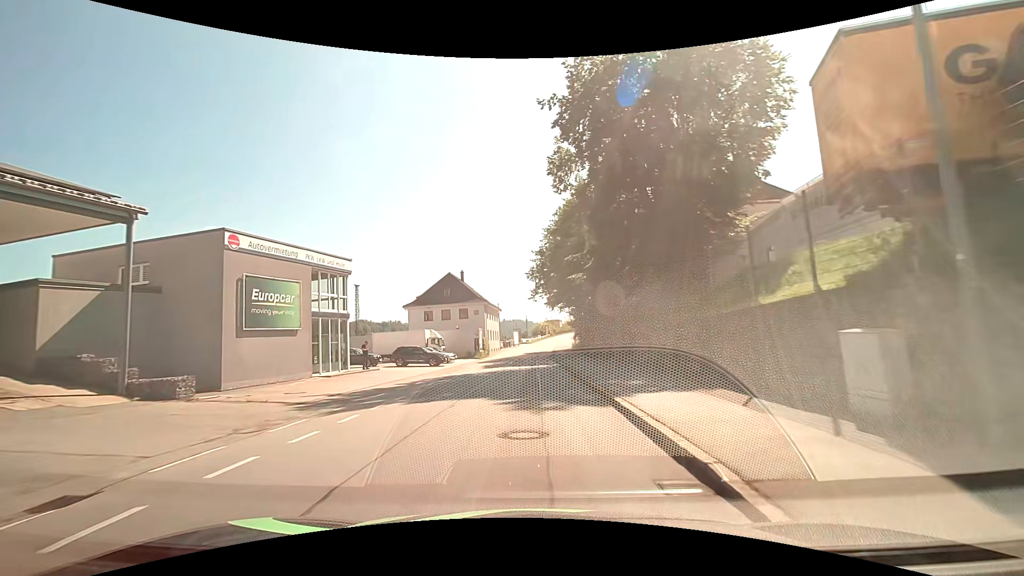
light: Day
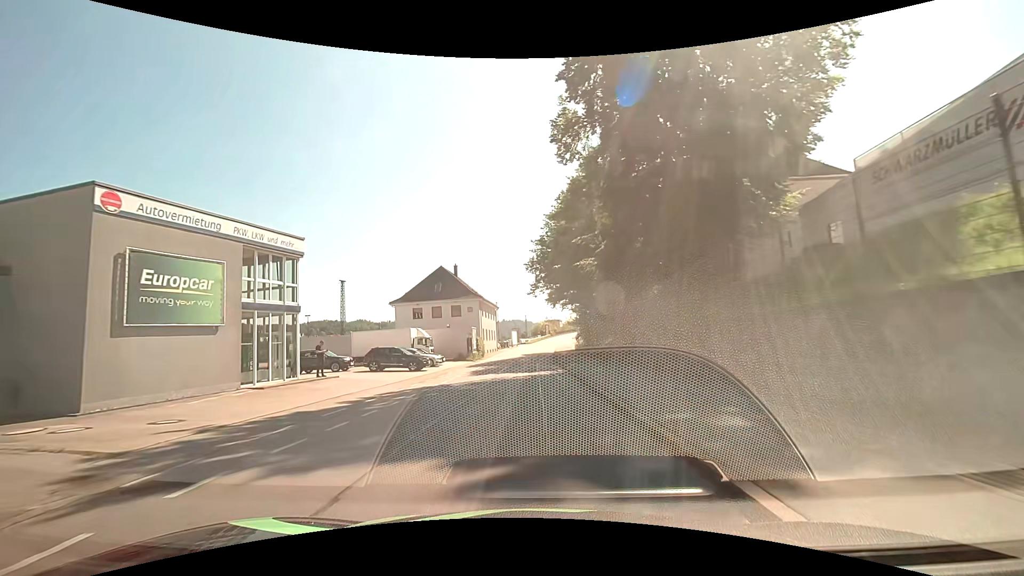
(0.0, +6.5) m; -1°
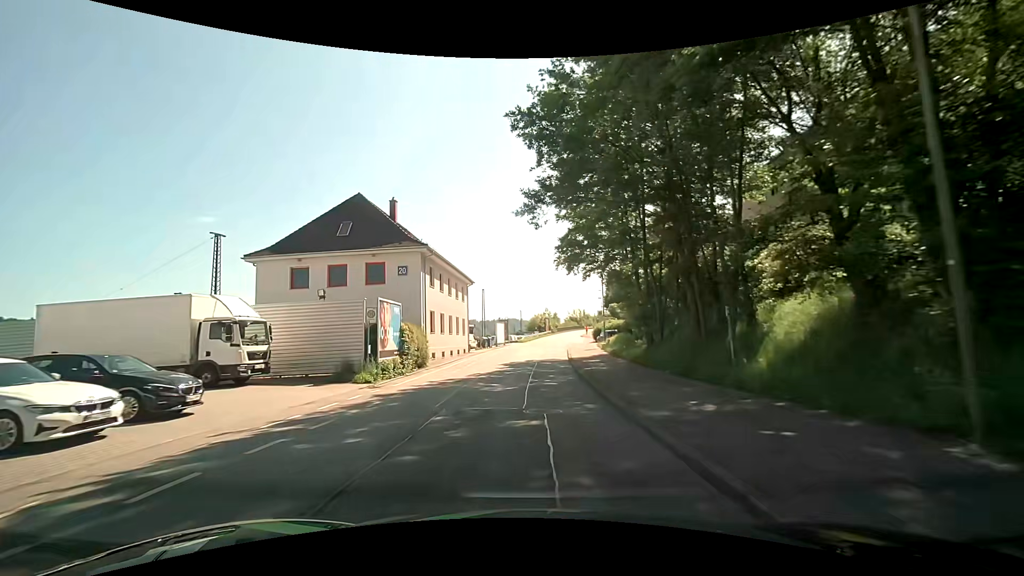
(+0.2, +32.2) m; +1°
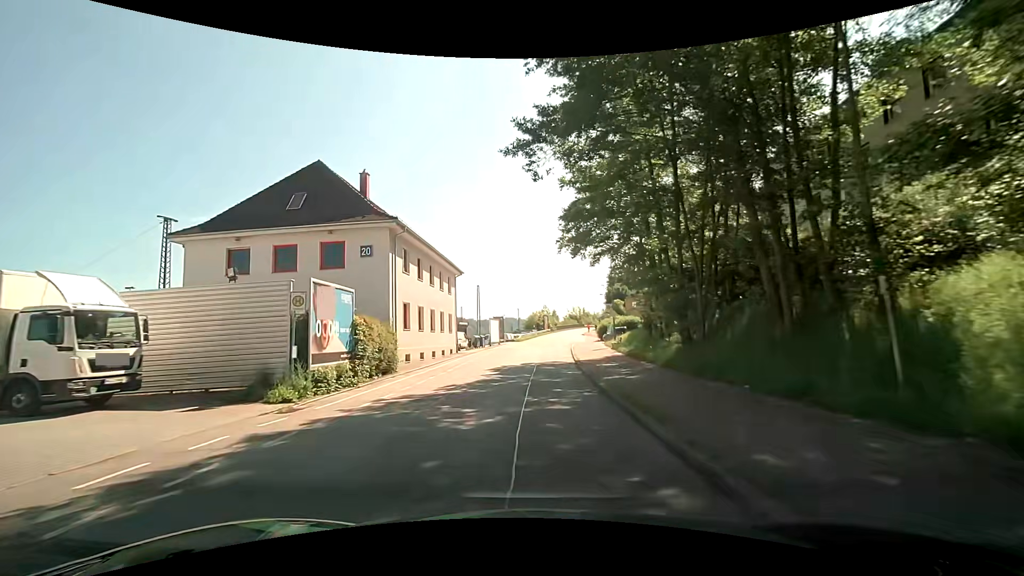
(0.0, +6.6) m; 0°
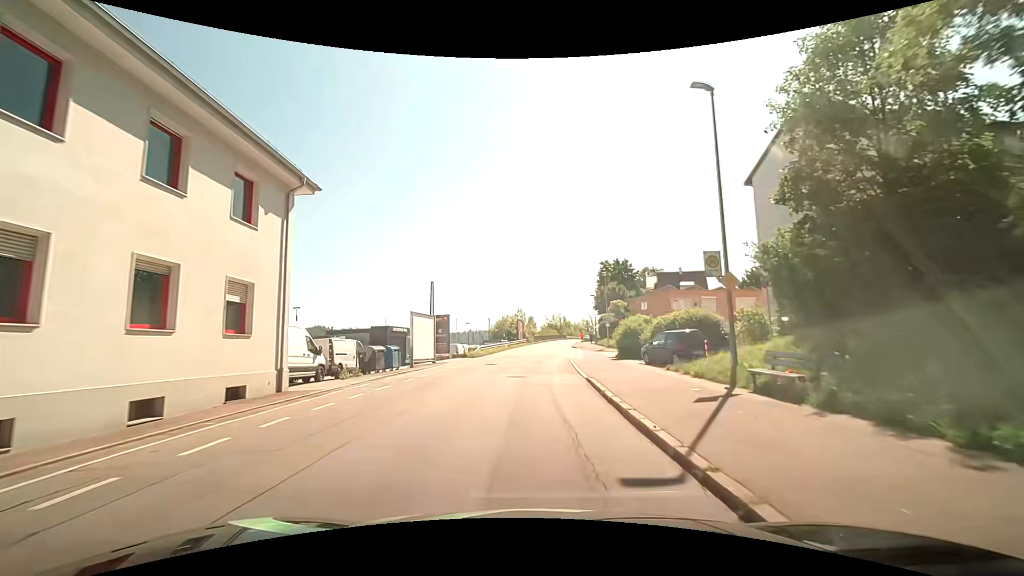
(+0.5, +26.8) m; +3°
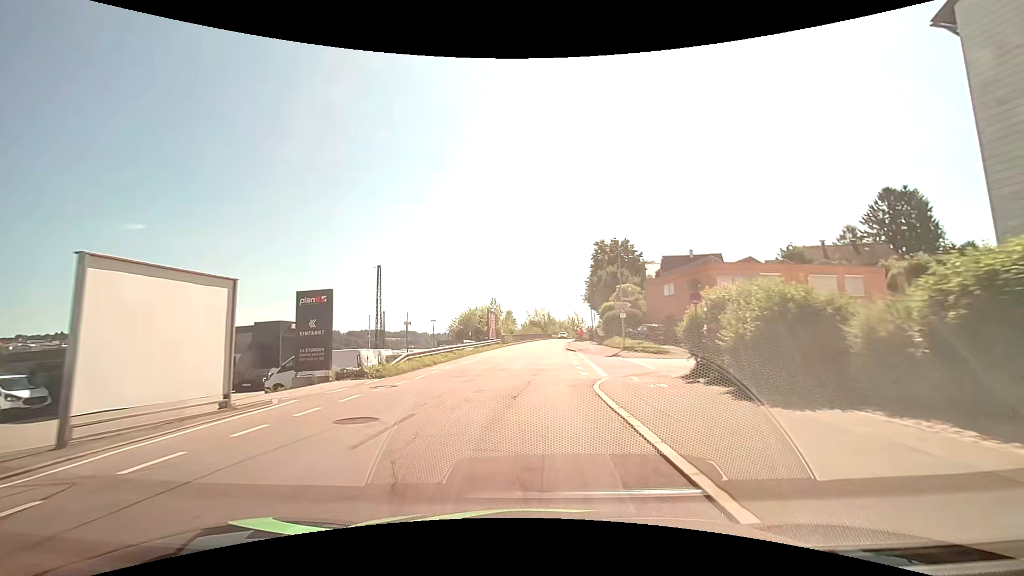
(+0.6, +20.0) m; +3°
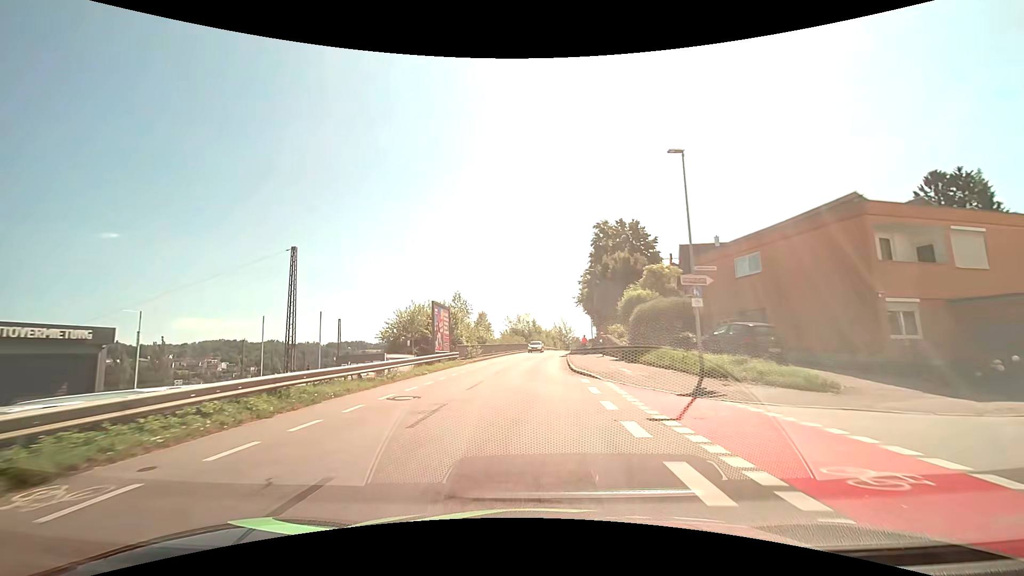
(+0.2, +19.6) m; +2°
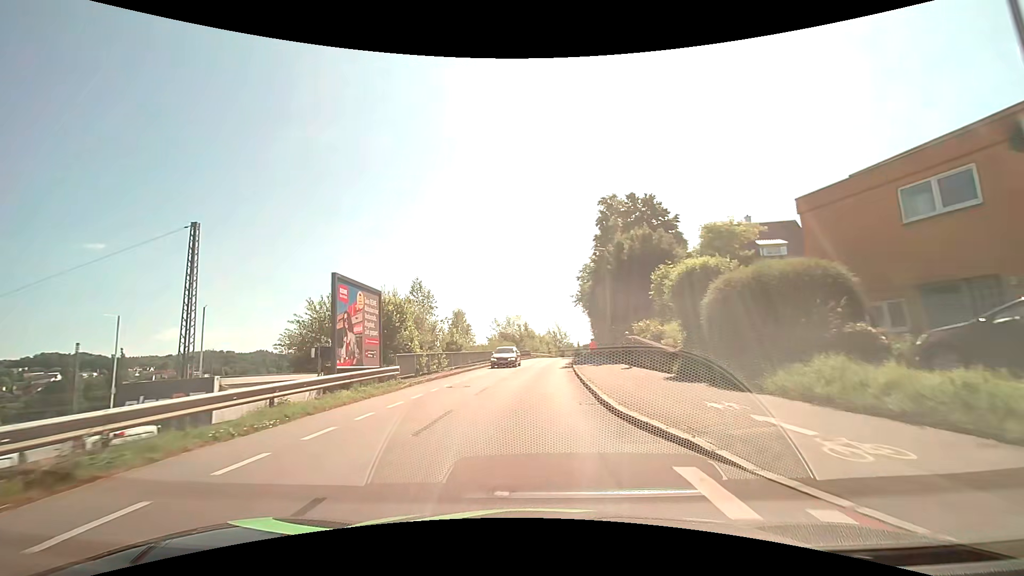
(0.0, +12.6) m; 0°
(0, +10) (0, +20) (+1, +30) (+1, +40) (+2, +50) (+3, +60) (+4, +70) (+6, +80) (+7, +90) (+8, +100) m
